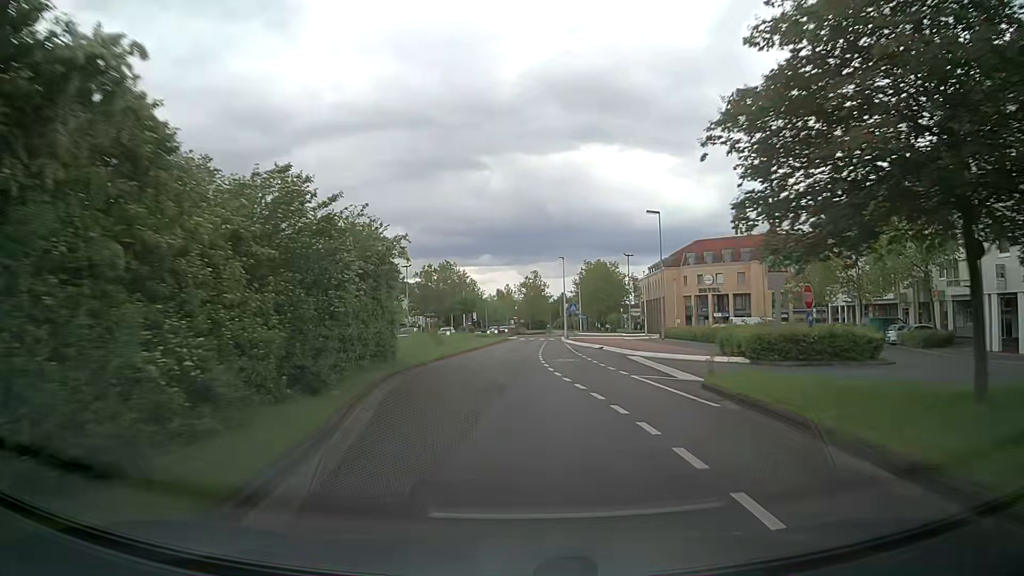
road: secondary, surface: asphalt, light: Day
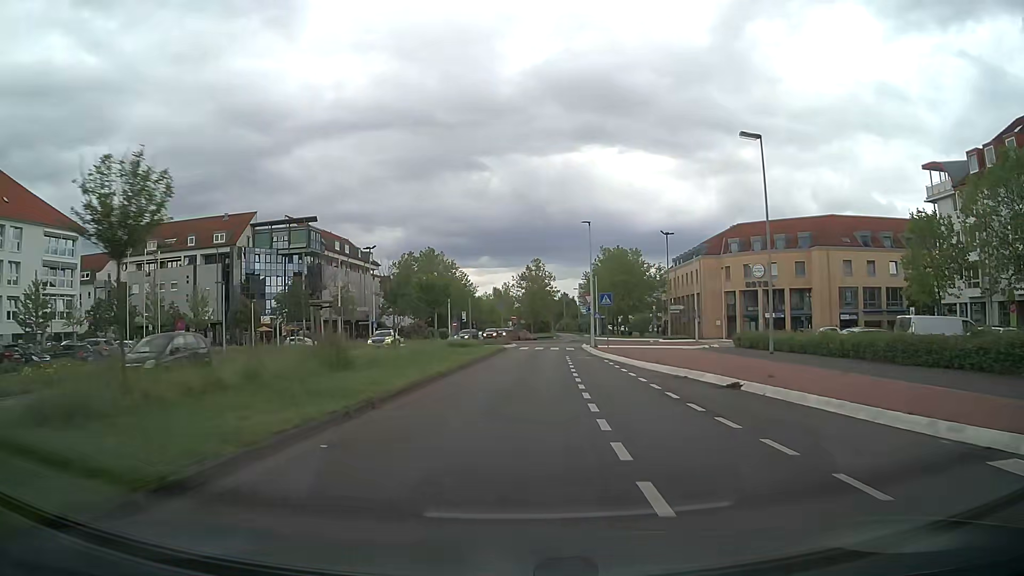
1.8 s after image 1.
(-0.3, +23.4) m; 0°
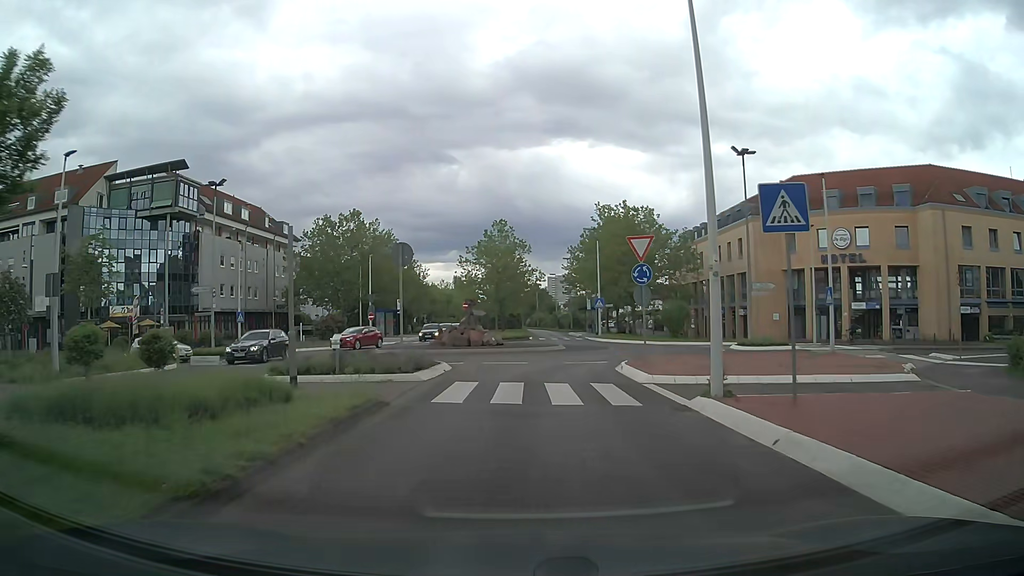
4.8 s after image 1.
(+0.9, +30.4) m; +3°
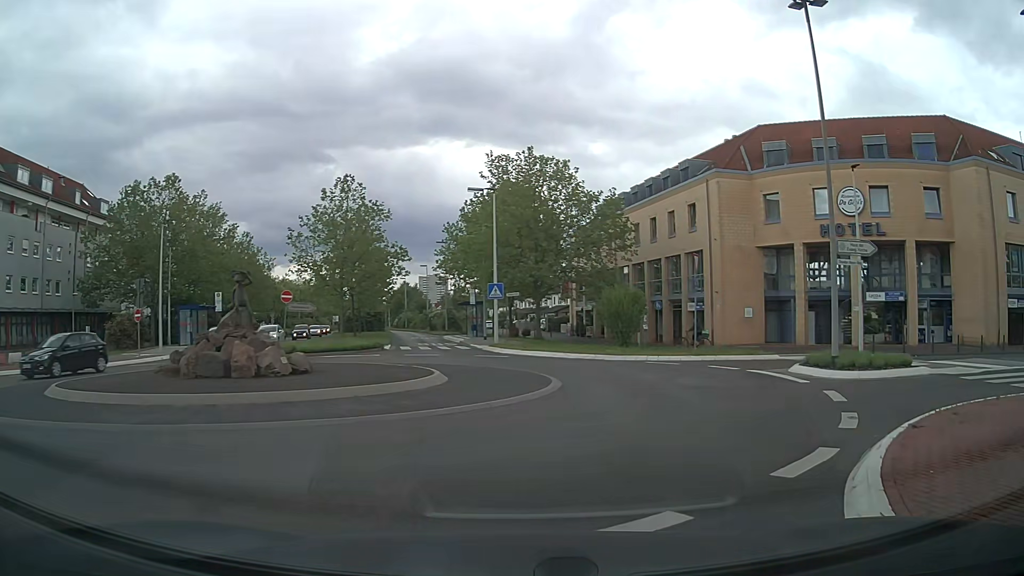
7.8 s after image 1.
(+0.7, +19.3) m; +10°
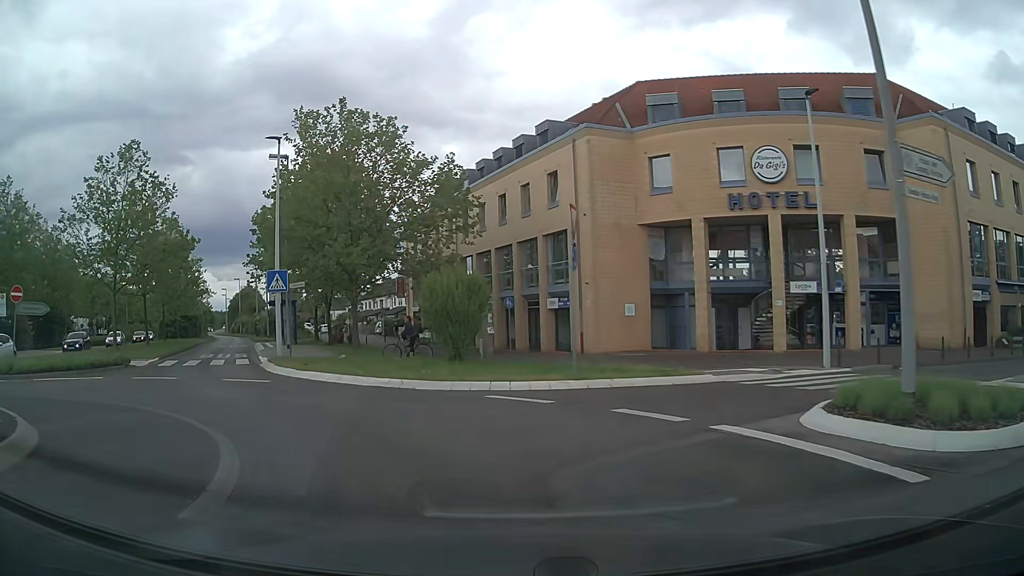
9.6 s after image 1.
(+1.8, +10.0) m; +13°
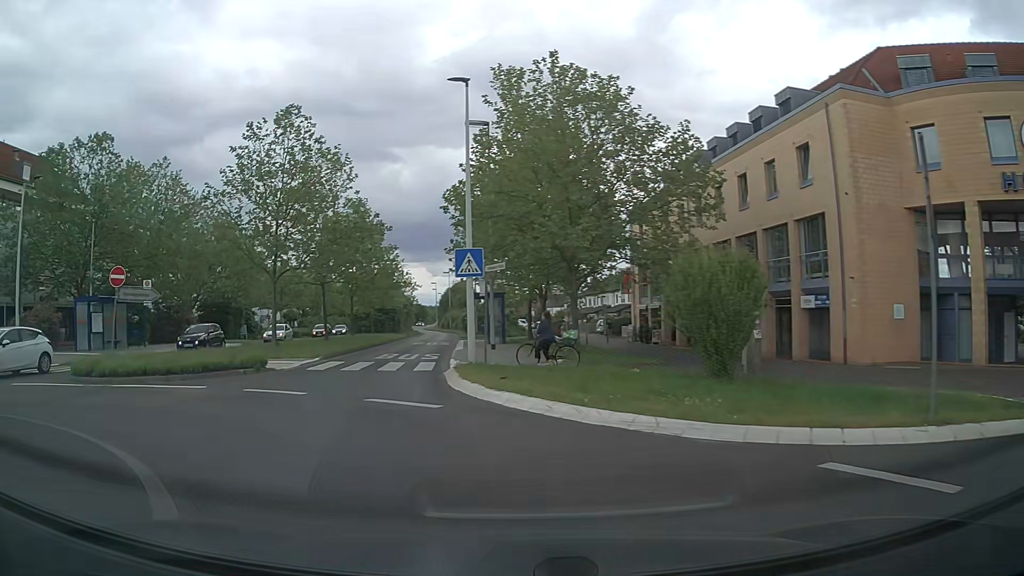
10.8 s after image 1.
(-0.9, +5.8) m; -20°
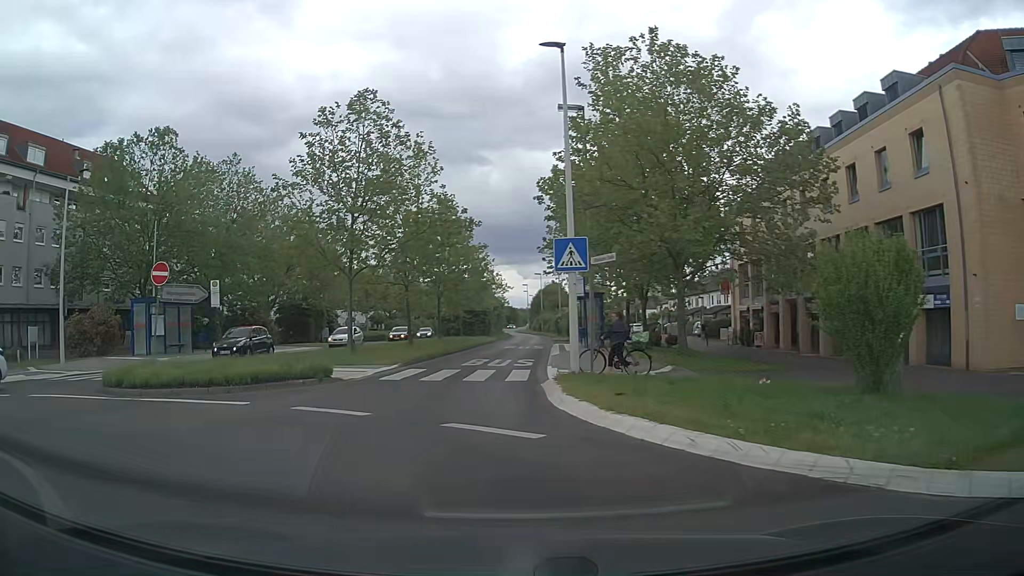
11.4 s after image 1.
(-0.1, +2.6) m; -6°
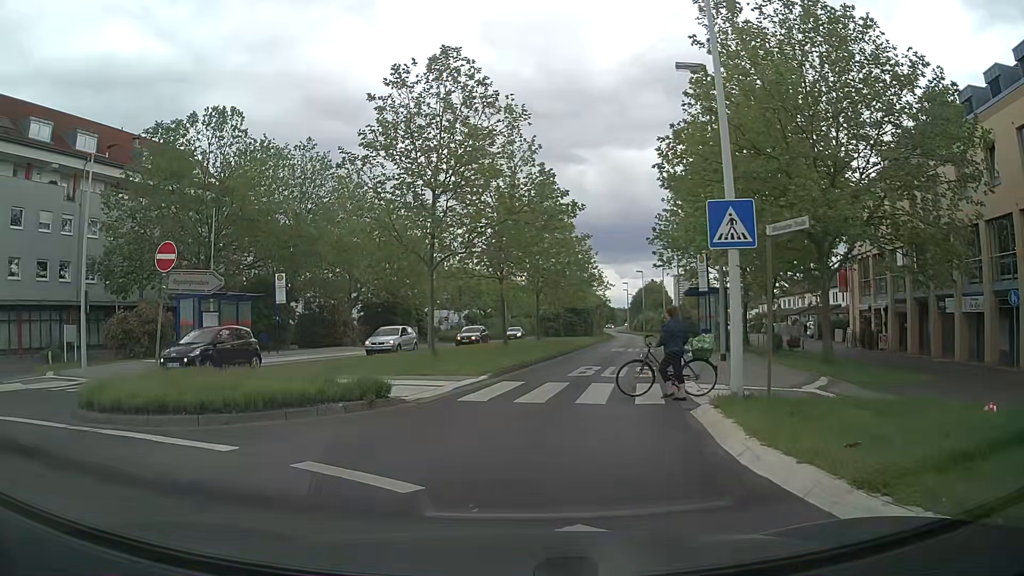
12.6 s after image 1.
(-0.4, +4.5) m; -9°
(0, +10) (+2, +20) (+4, +30) (+6, +39) (+8, +49) (+10, +59) (+12, +69) (+14, +79) (+15, +89) (+17, +98) m
